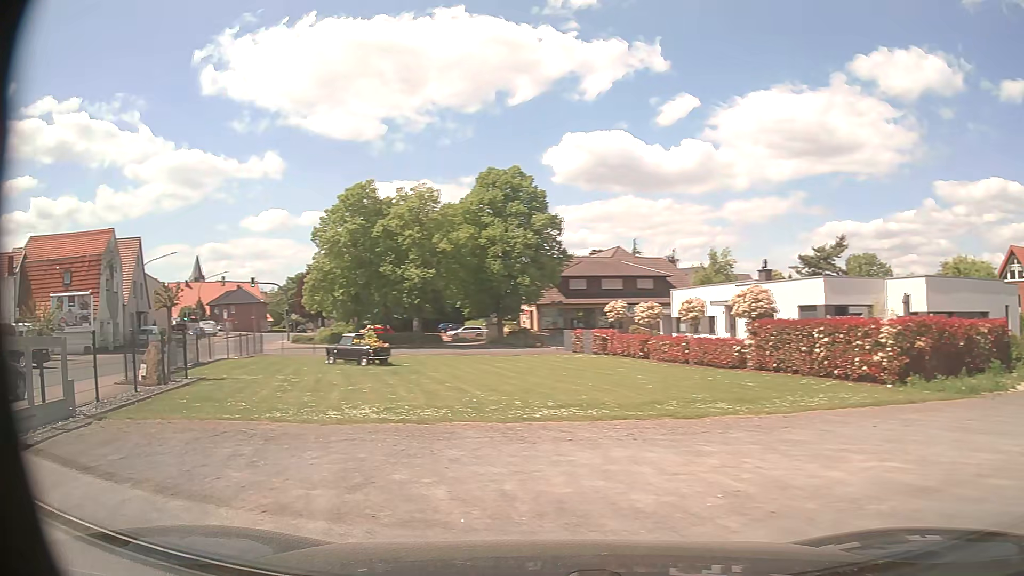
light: Day
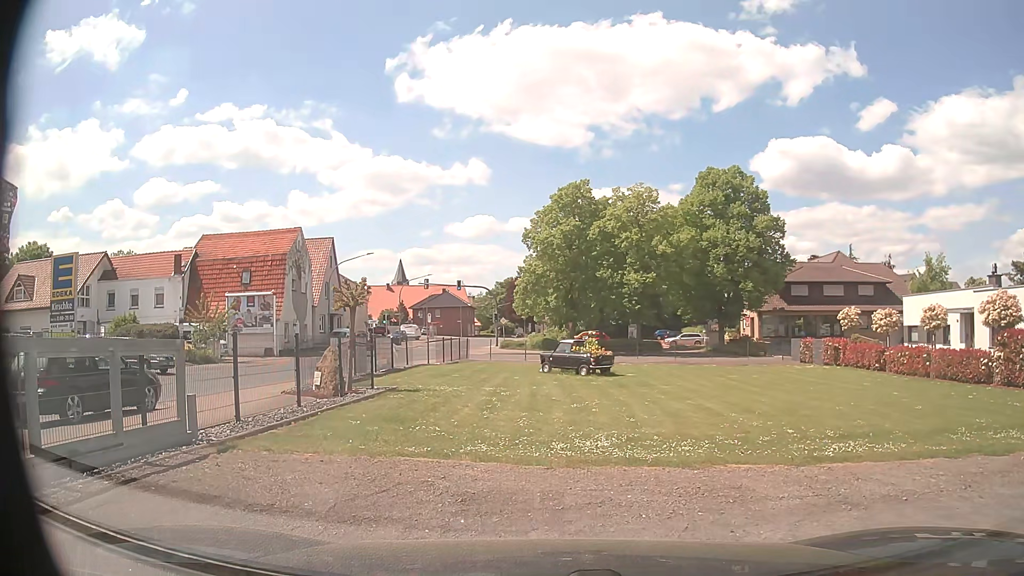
(-0.5, +2.6) m; -16°
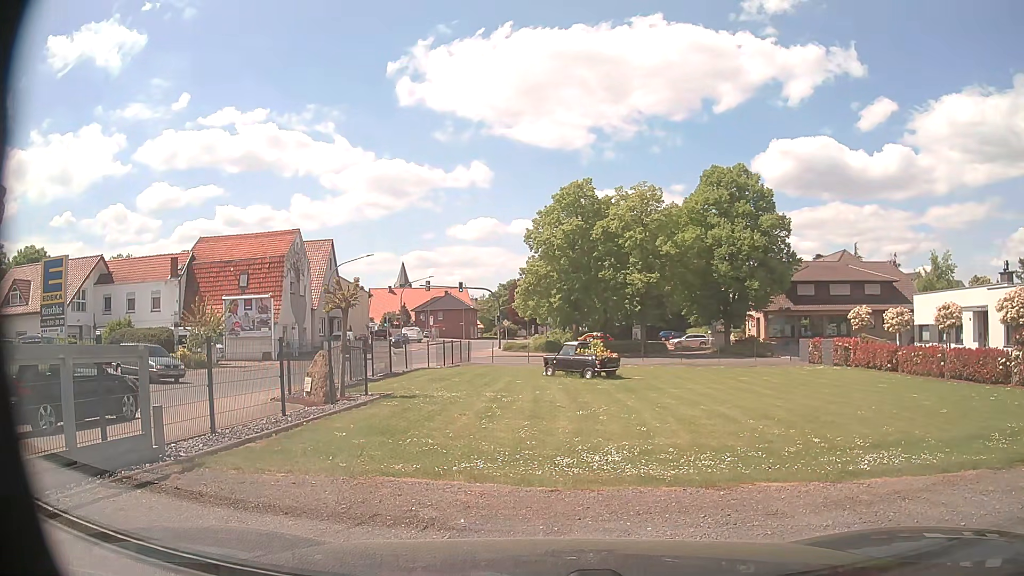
(0.0, +0.9) m; 0°
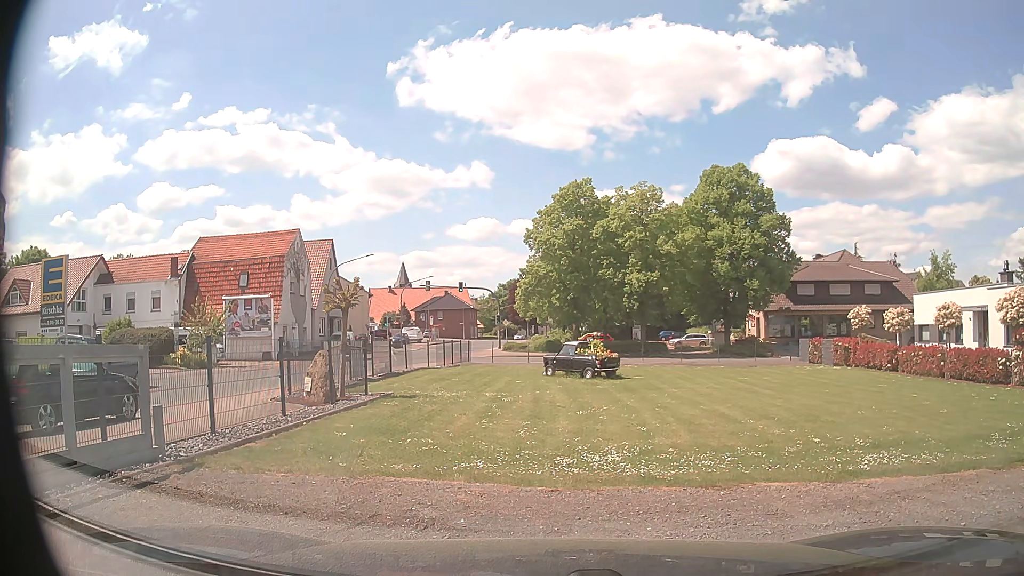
(0.0, 0.0) m; 0°
